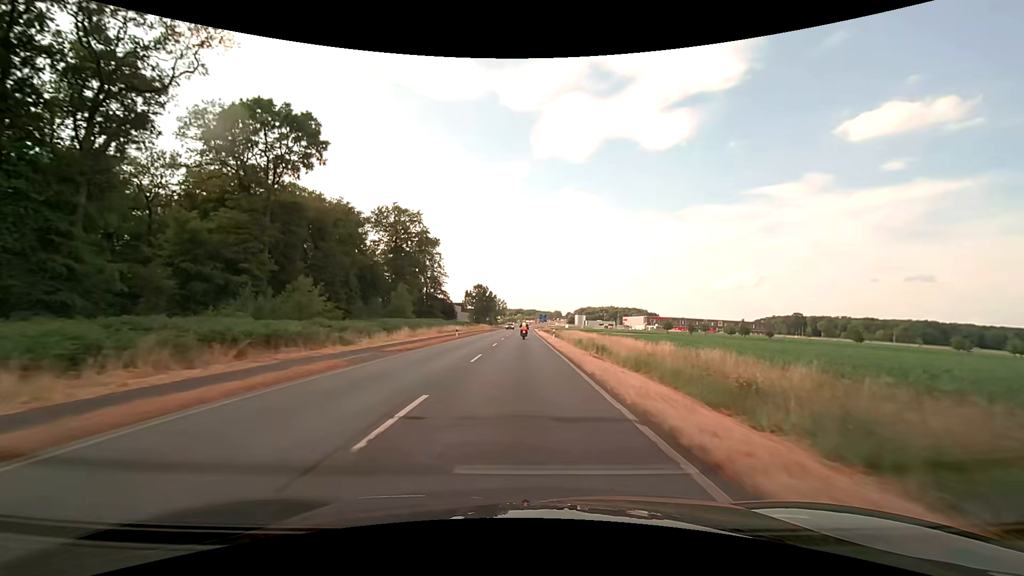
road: primary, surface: asphalt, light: Day
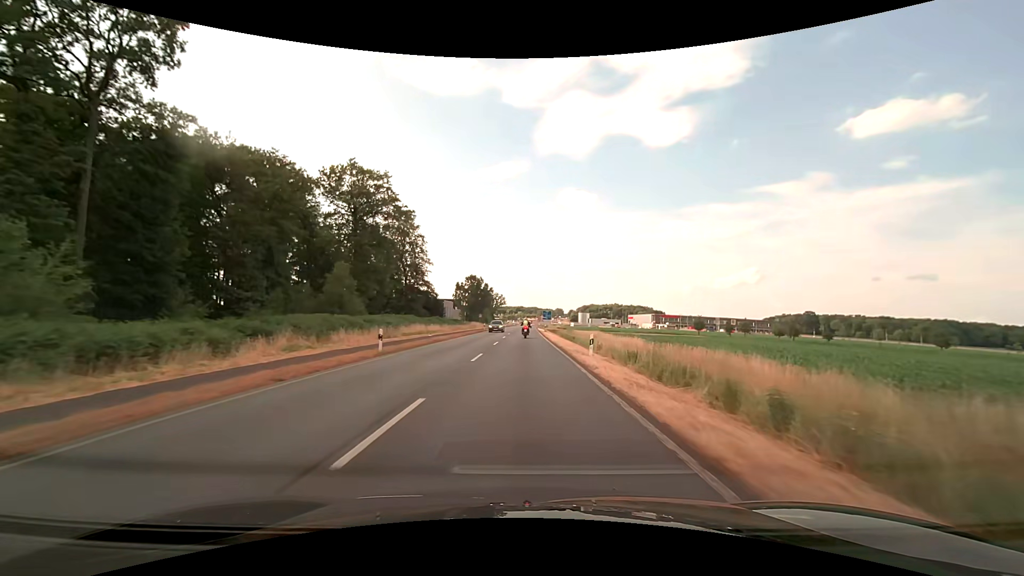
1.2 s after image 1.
(0.0, +24.5) m; 0°
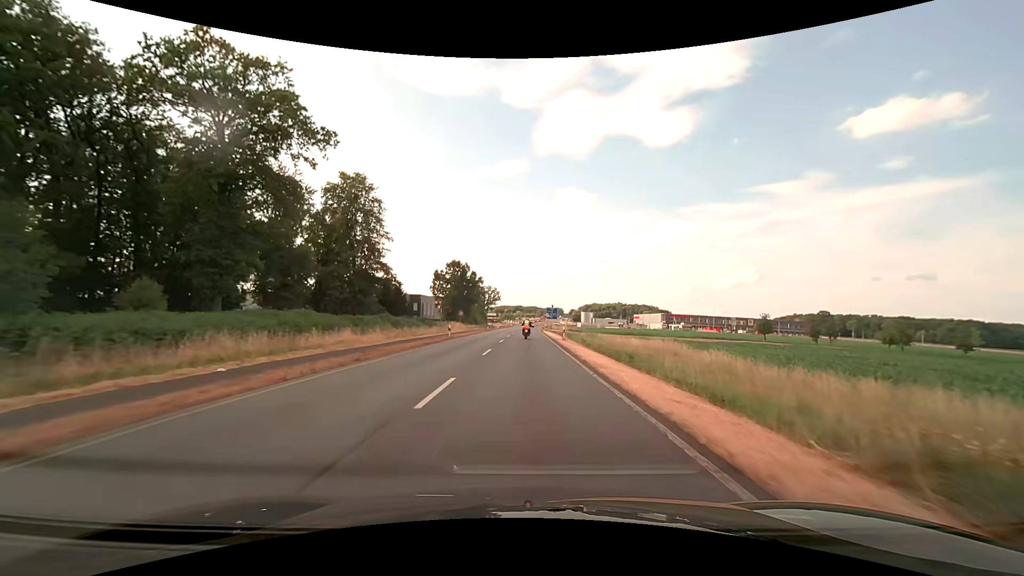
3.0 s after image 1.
(0.0, +32.7) m; 0°
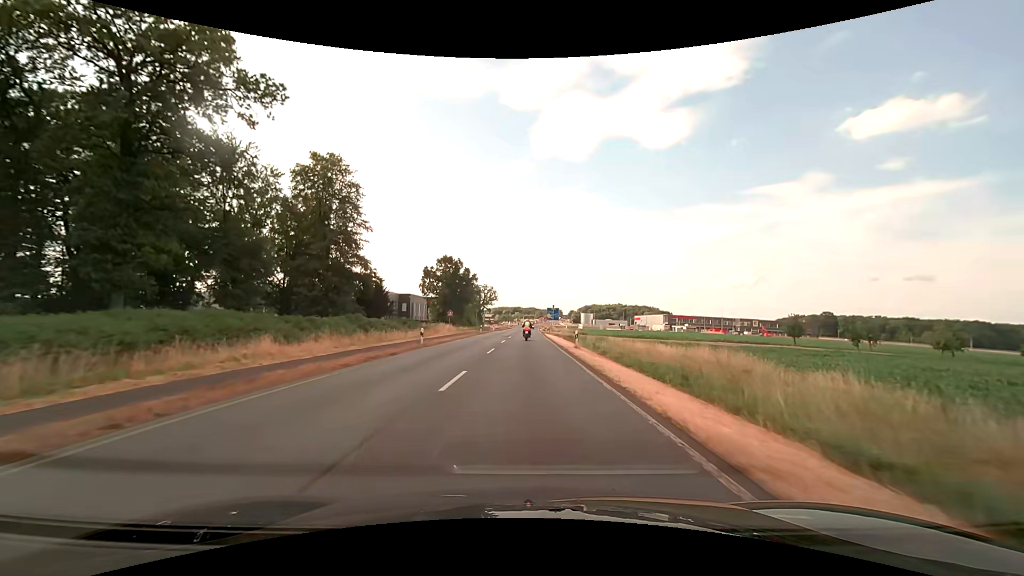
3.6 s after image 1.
(0.0, +9.8) m; 0°
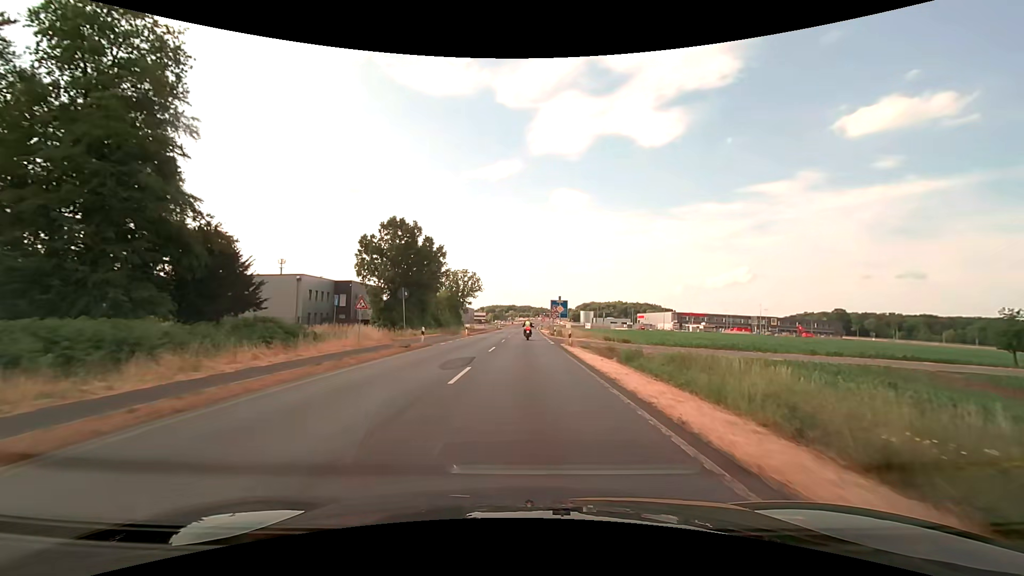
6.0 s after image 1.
(+0.2, +34.6) m; +1°
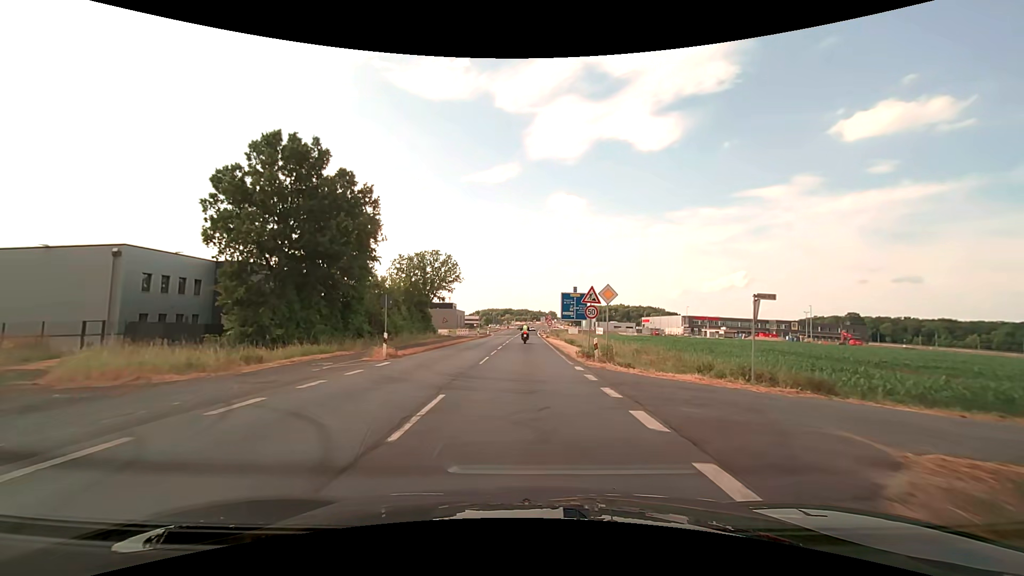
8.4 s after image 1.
(+0.1, +28.9) m; 0°
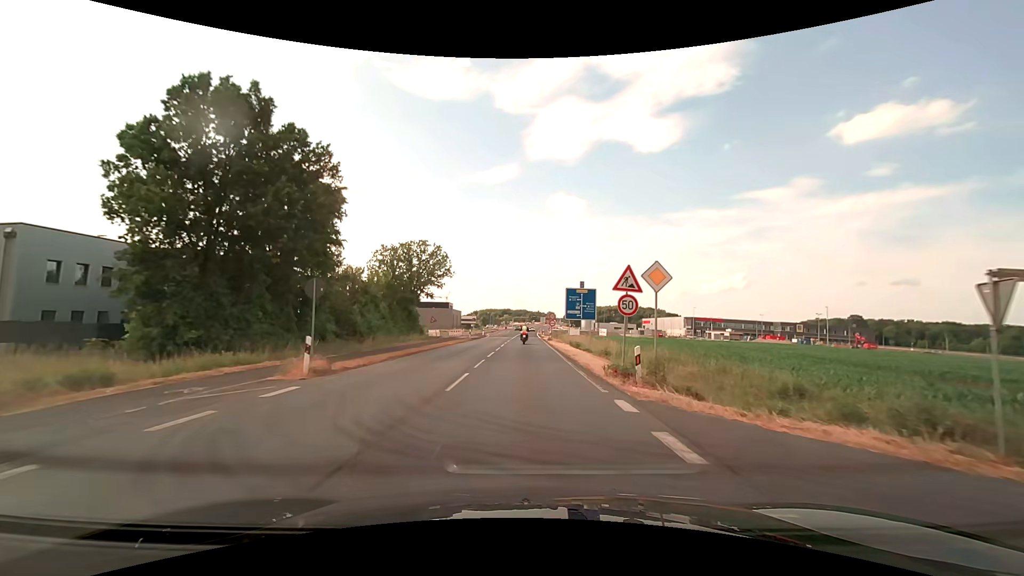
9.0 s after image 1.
(0.0, +7.6) m; 0°
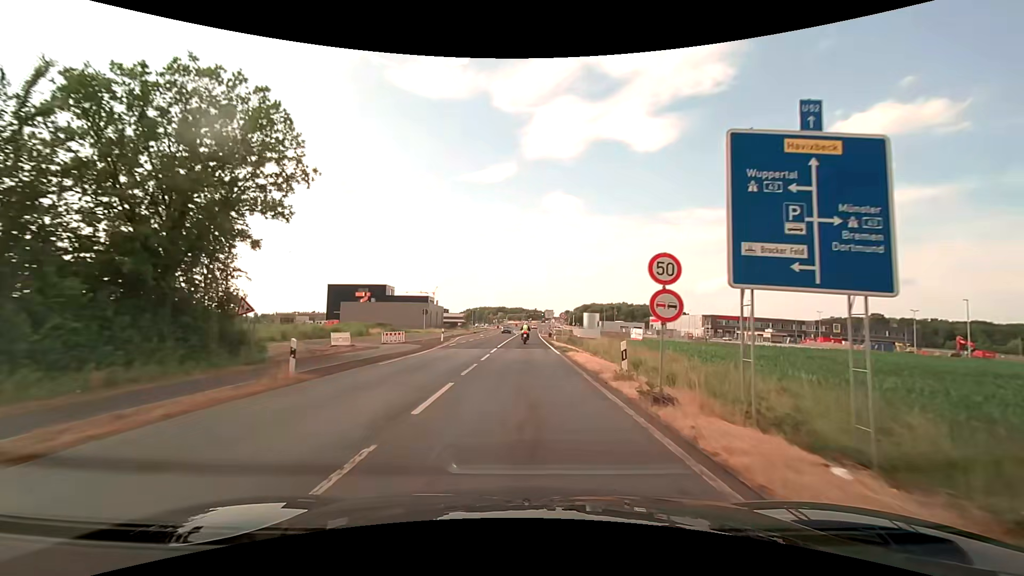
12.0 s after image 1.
(+0.2, +38.8) m; 0°
(0, +10) (0, +20) (0, +30) (0, +40) (0, +50) (0, +60) (+1, +70) (+1, +80) (+1, +90) (+1, +100) m
